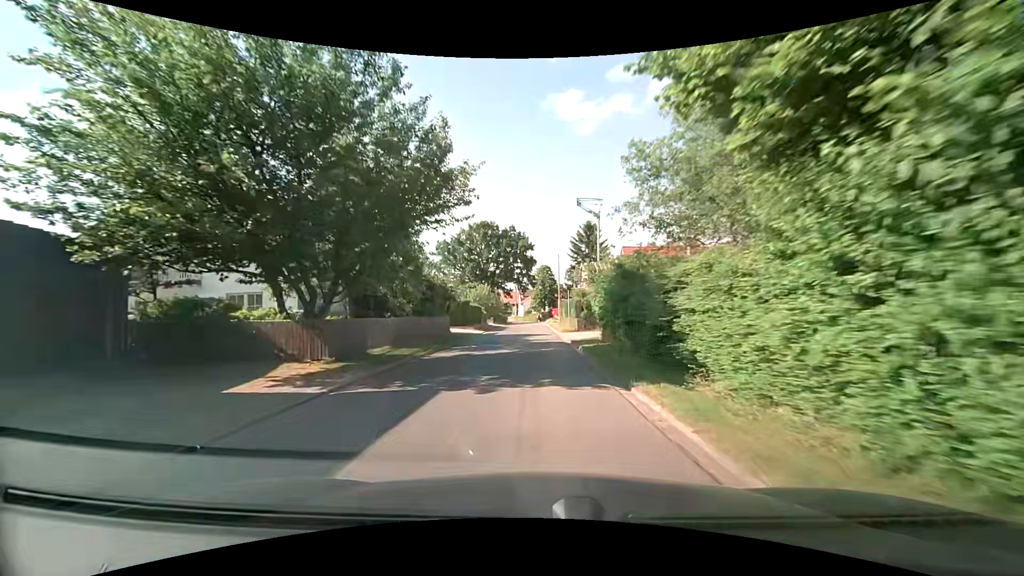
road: residential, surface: asphalt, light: Day
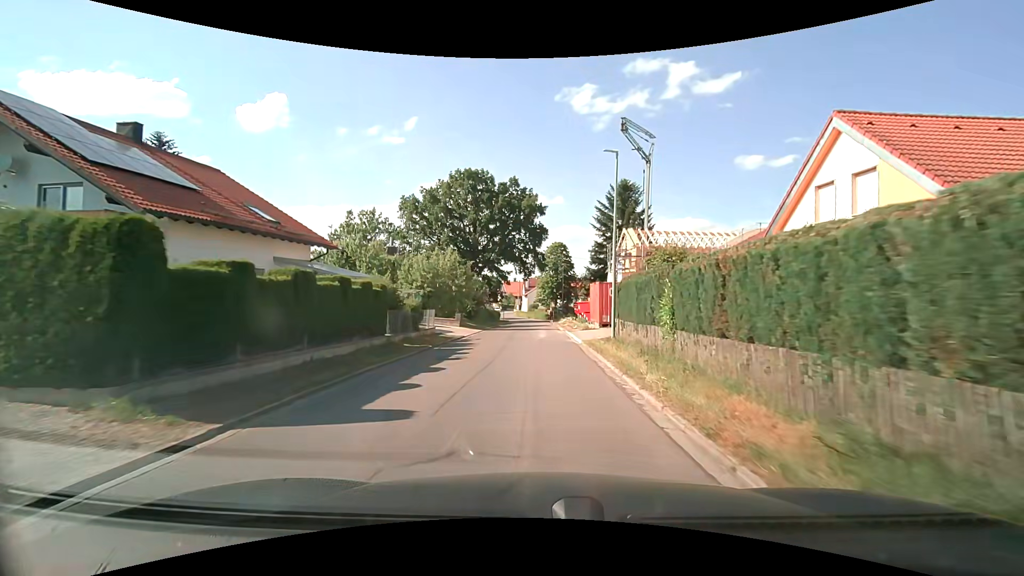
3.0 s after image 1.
(-0.3, +33.9) m; -1°
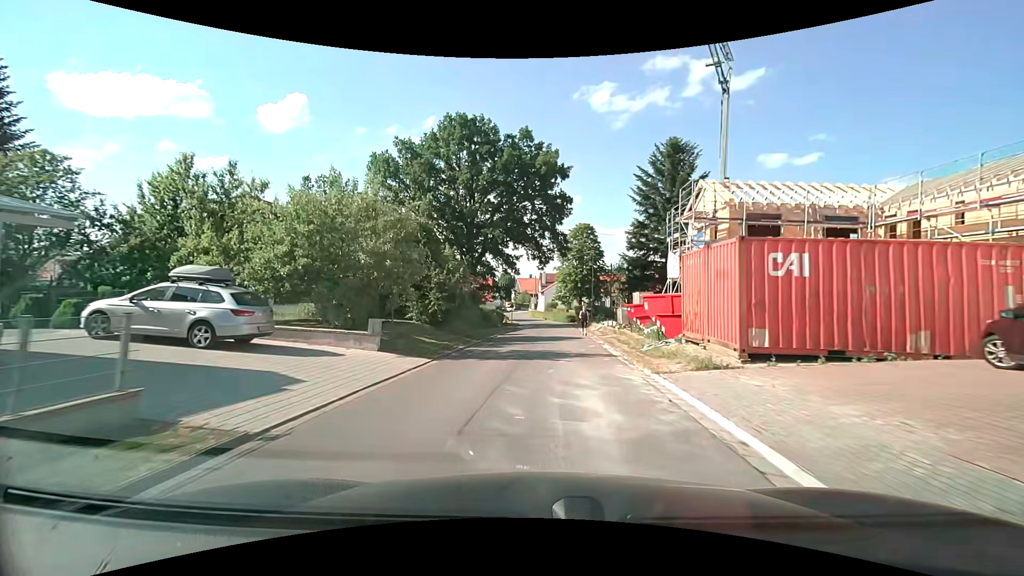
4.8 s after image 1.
(-0.2, +19.4) m; -2°
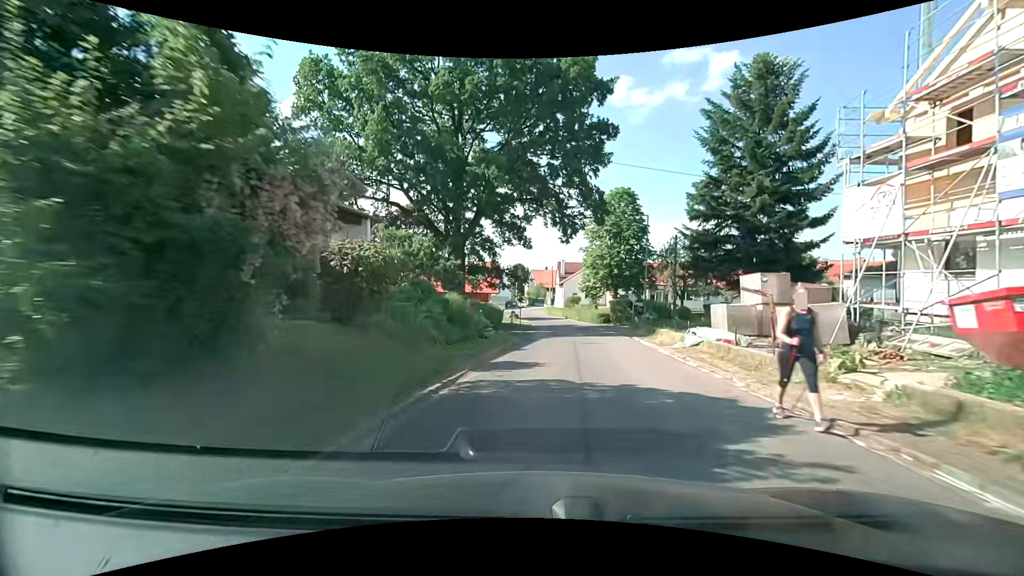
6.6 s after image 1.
(-0.4, +18.7) m; -2°
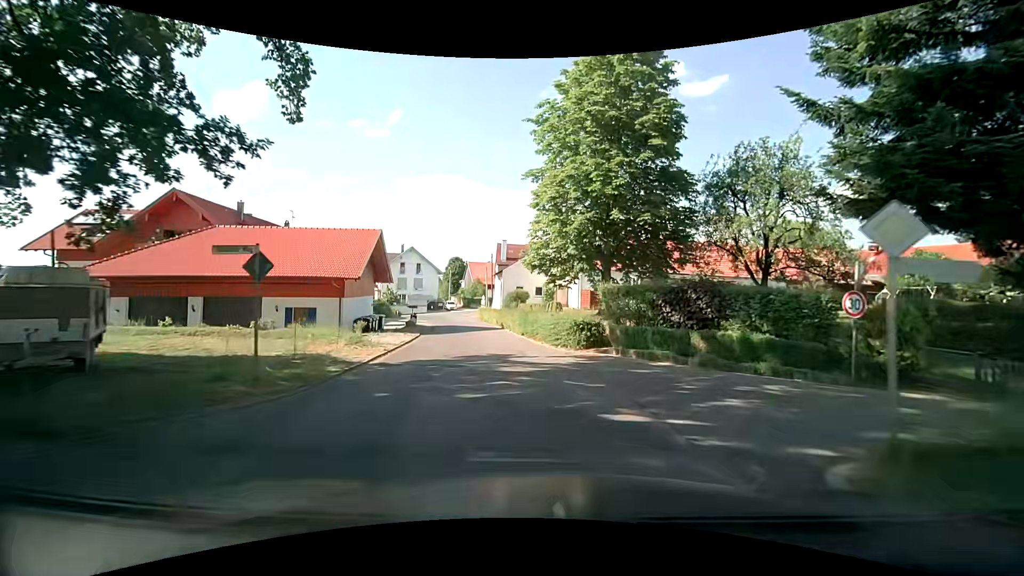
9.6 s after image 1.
(+2.8, +30.0) m; +6°
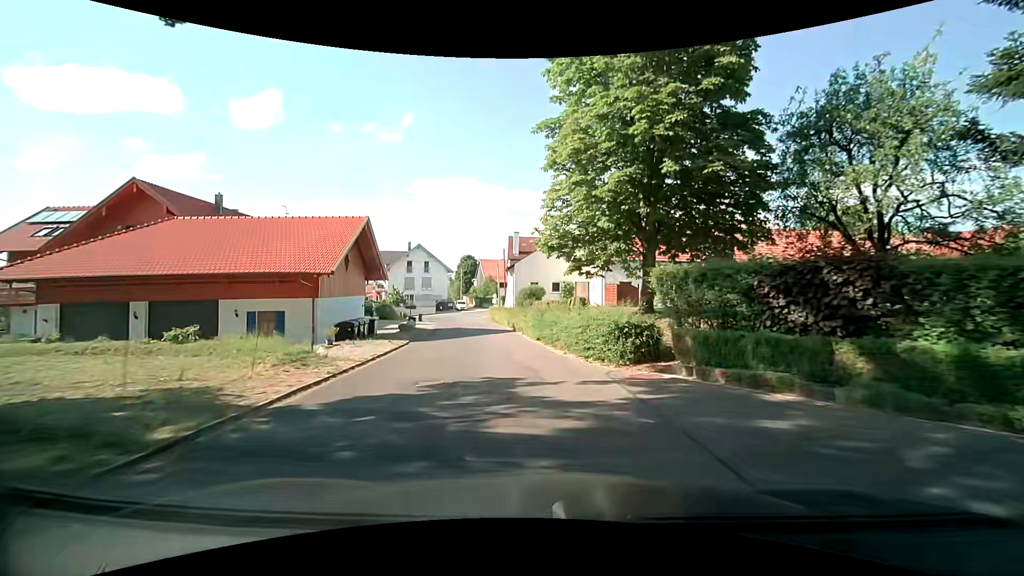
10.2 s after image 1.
(0.0, +5.9) m; -2°
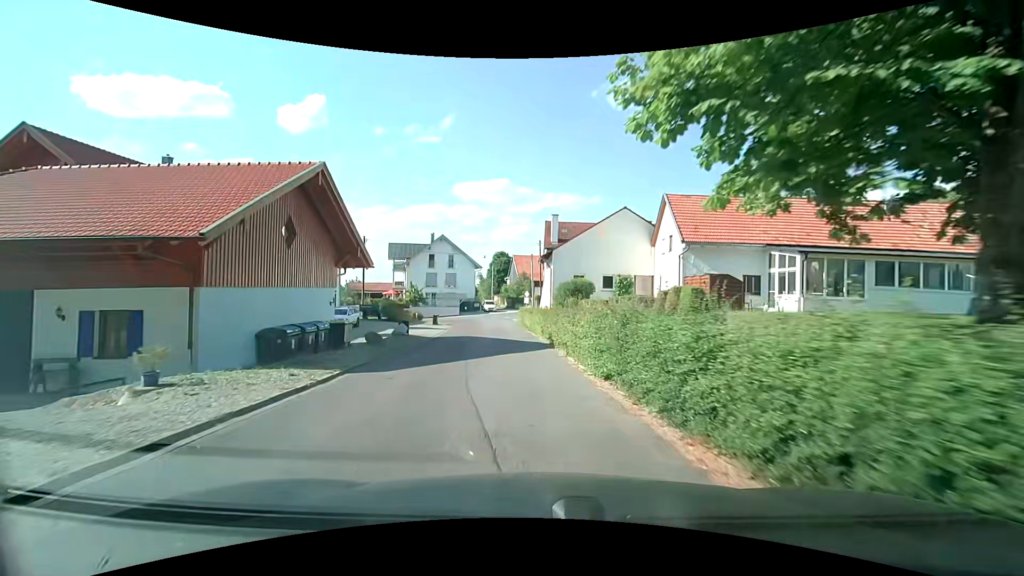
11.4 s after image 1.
(-0.4, +11.6) m; -4°
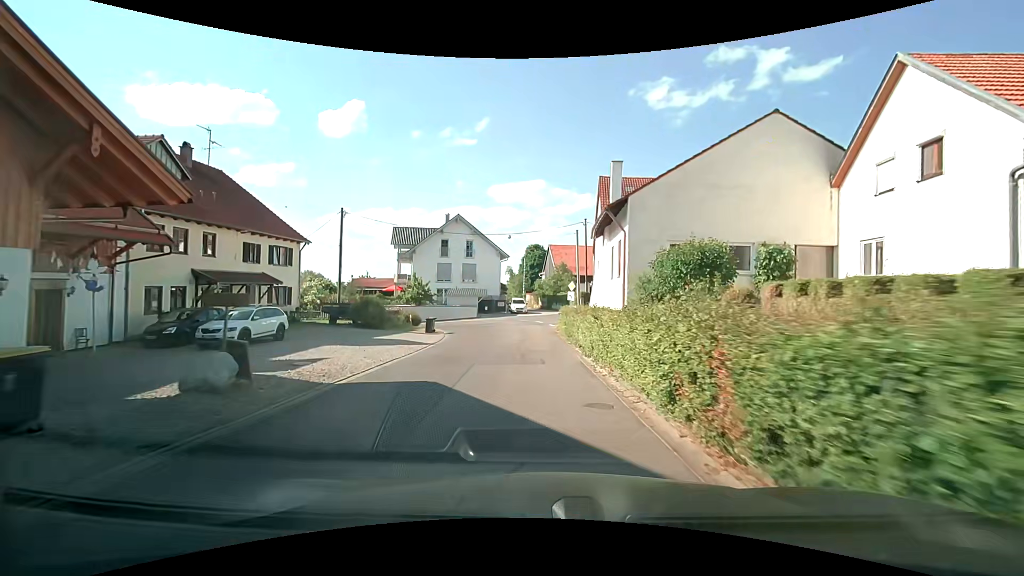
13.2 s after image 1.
(-0.7, +16.9) m; -4°
(0, +10) (0, +20) (0, +30) (-2, +40) (-9, +46) (-19, +47) (-29, +48) (-39, +51) (-47, +56) (-54, +63) m
